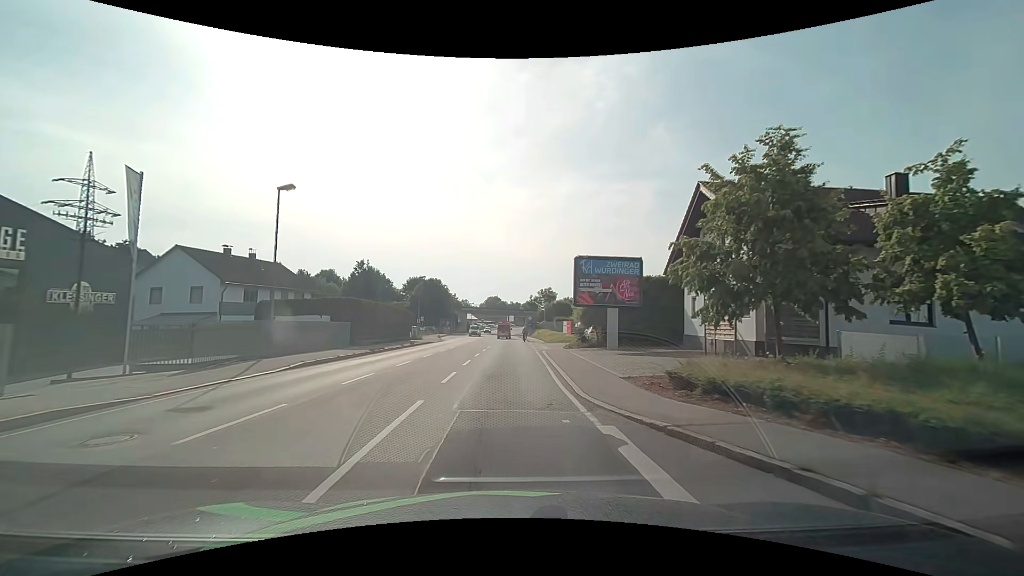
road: primary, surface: asphalt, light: Day
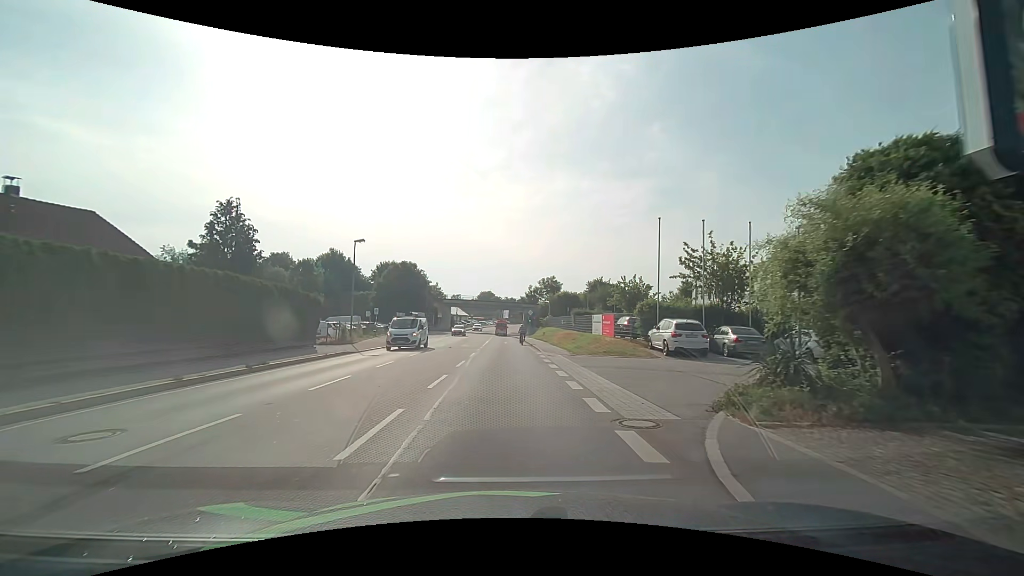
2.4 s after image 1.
(+0.1, +24.8) m; 0°
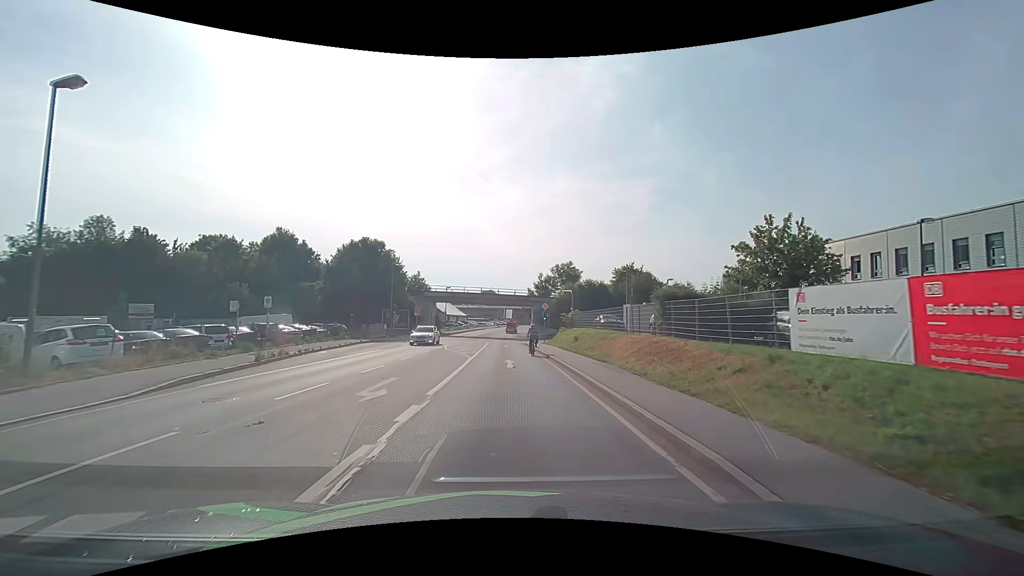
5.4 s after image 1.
(+0.3, +25.7) m; 0°
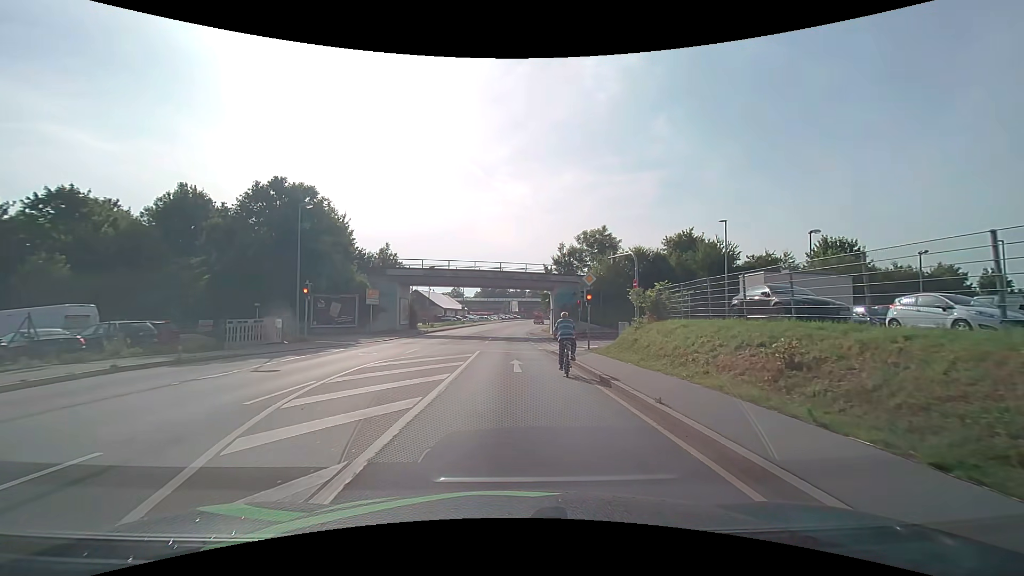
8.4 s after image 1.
(+0.1, +25.2) m; 0°
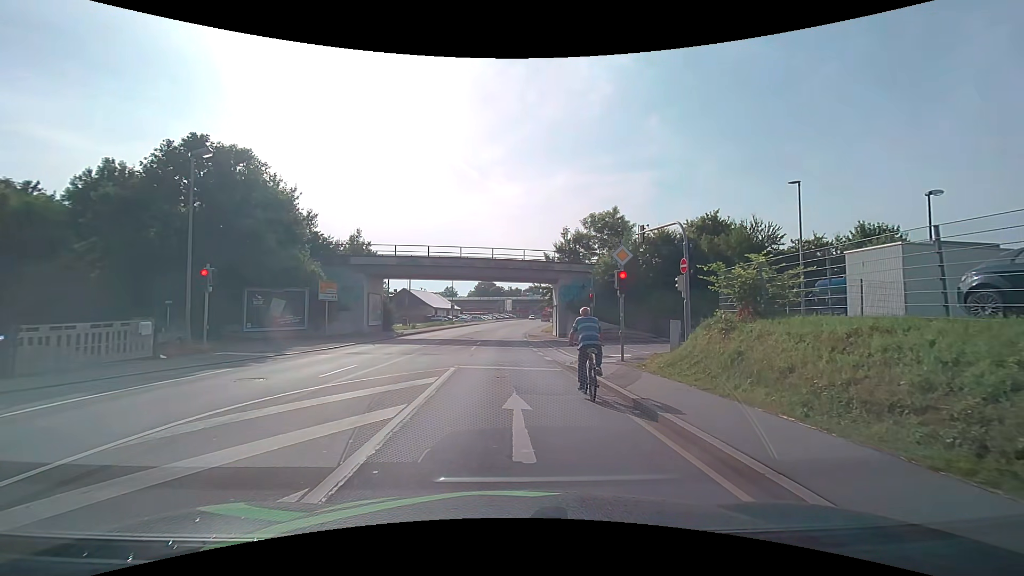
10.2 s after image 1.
(+0.1, +8.9) m; +1°
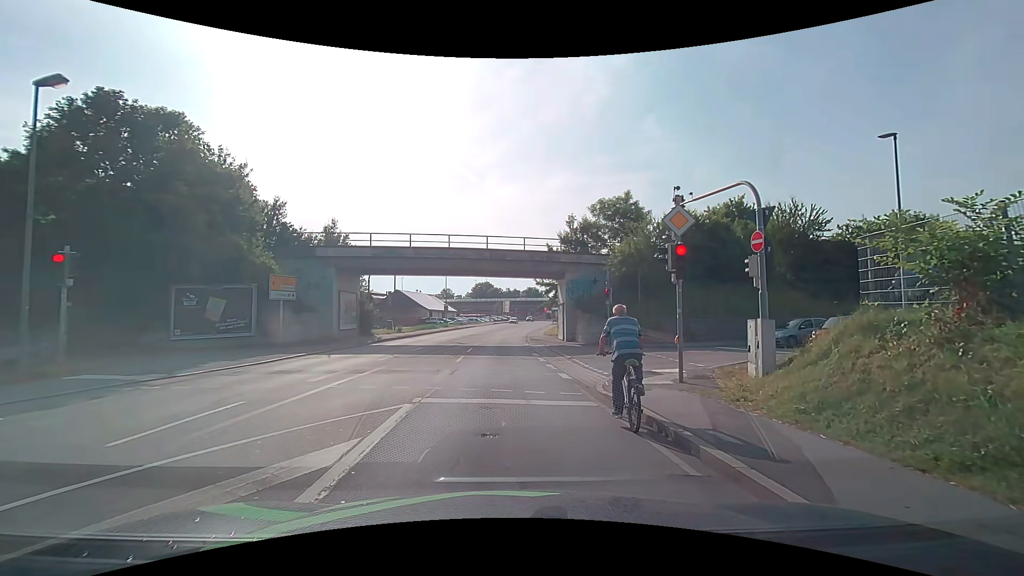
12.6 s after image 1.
(0.0, +6.1) m; 0°
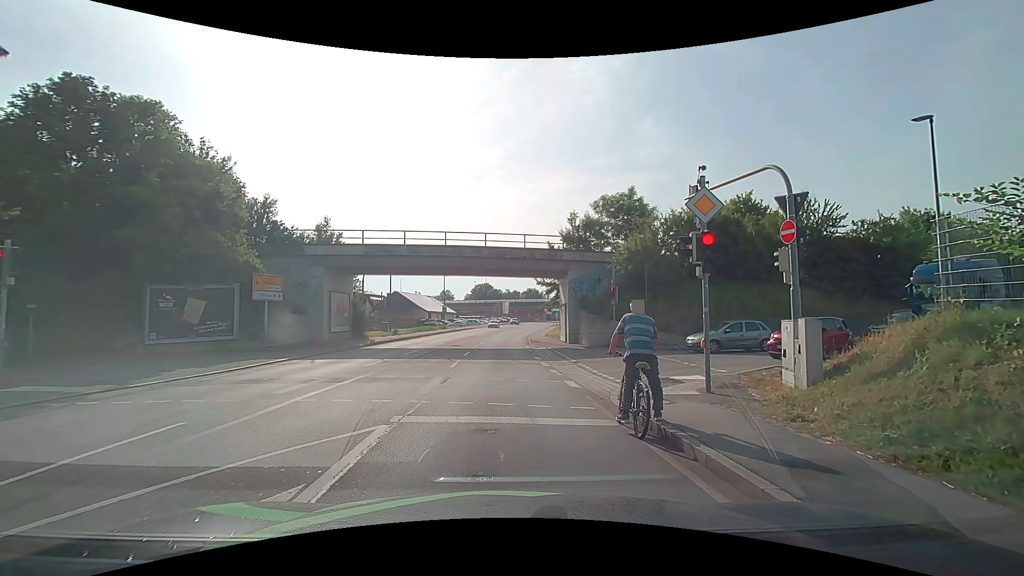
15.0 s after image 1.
(0.0, +1.6) m; 0°
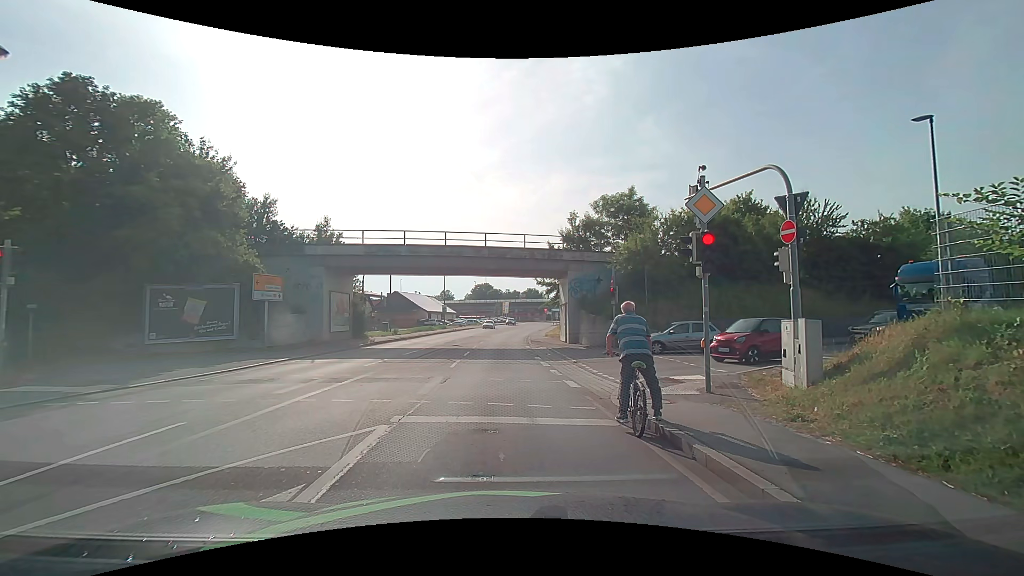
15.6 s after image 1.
(0.0, 0.0) m; 0°
(0, +10) (0, +20) (0, +30) (0, +40) (0, +50) (+1, +60) (+2, +70) (+3, +80) (+4, +90) (+4, +100) m
